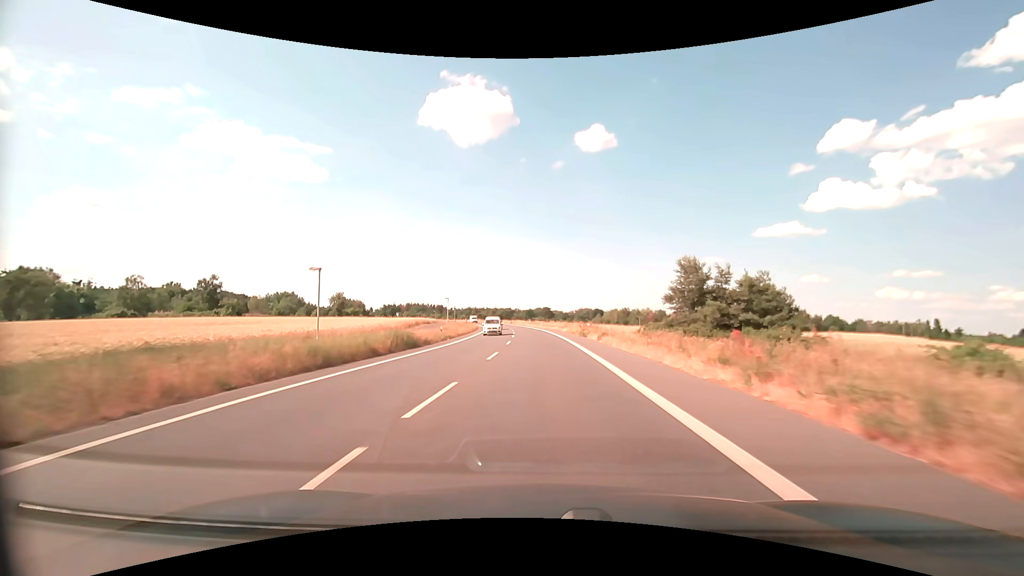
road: primary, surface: asphalt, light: Day
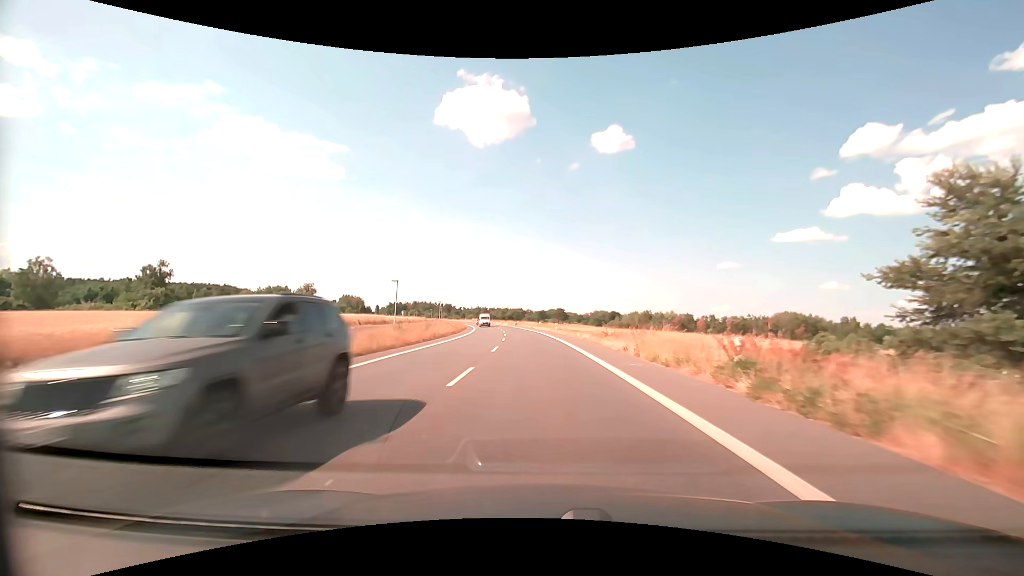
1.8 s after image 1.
(-0.3, +32.1) m; -1°
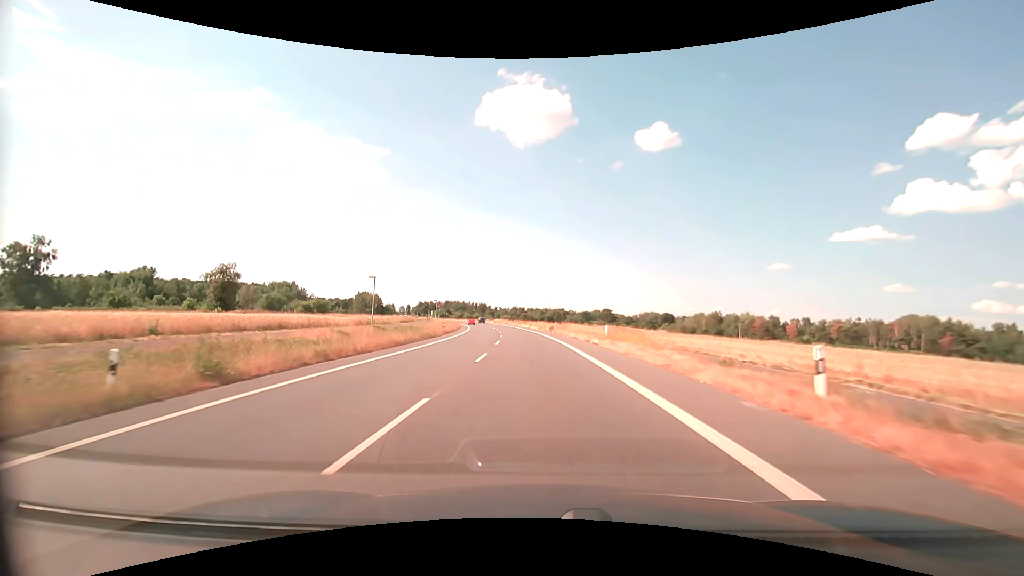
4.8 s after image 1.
(-1.9, +53.6) m; -5°
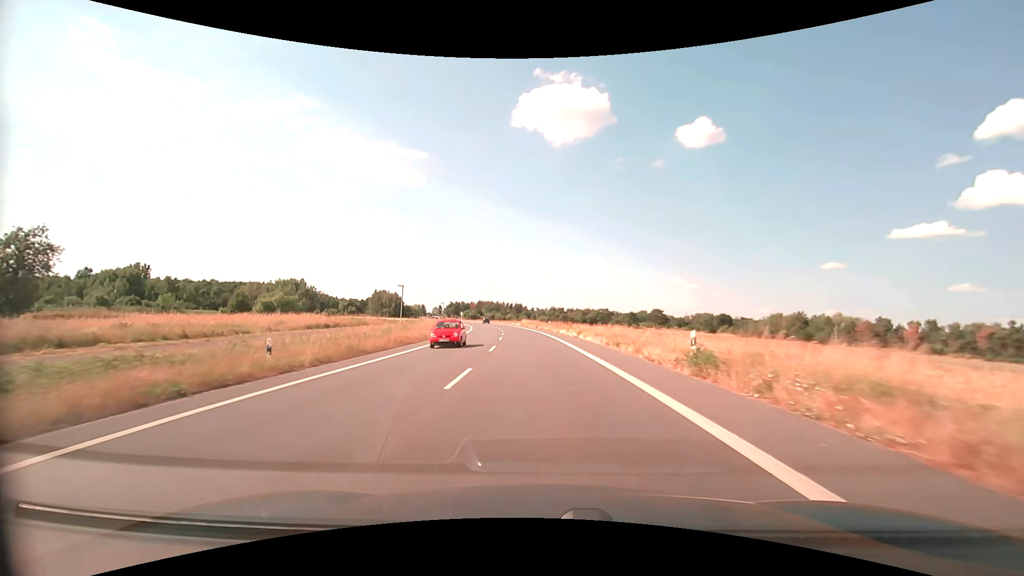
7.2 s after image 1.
(-1.7, +42.8) m; -4°
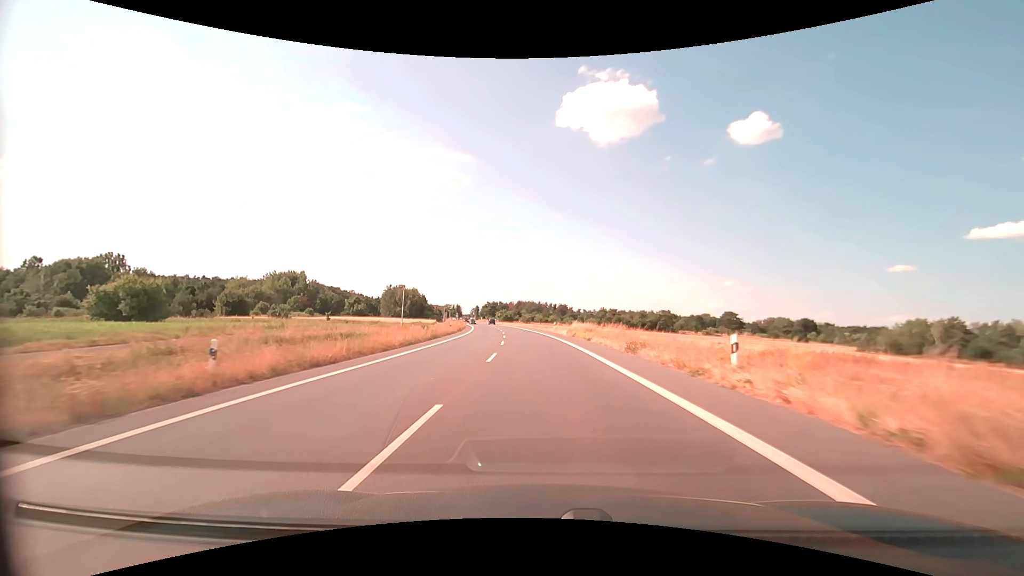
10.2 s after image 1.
(-2.8, +53.6) m; -5°
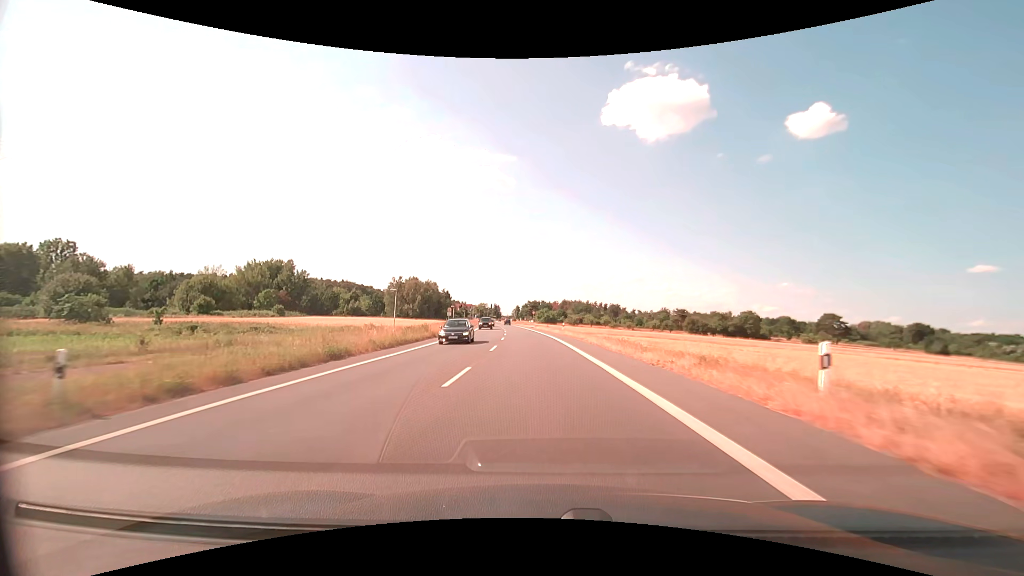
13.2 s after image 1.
(-2.1, +53.9) m; -5°
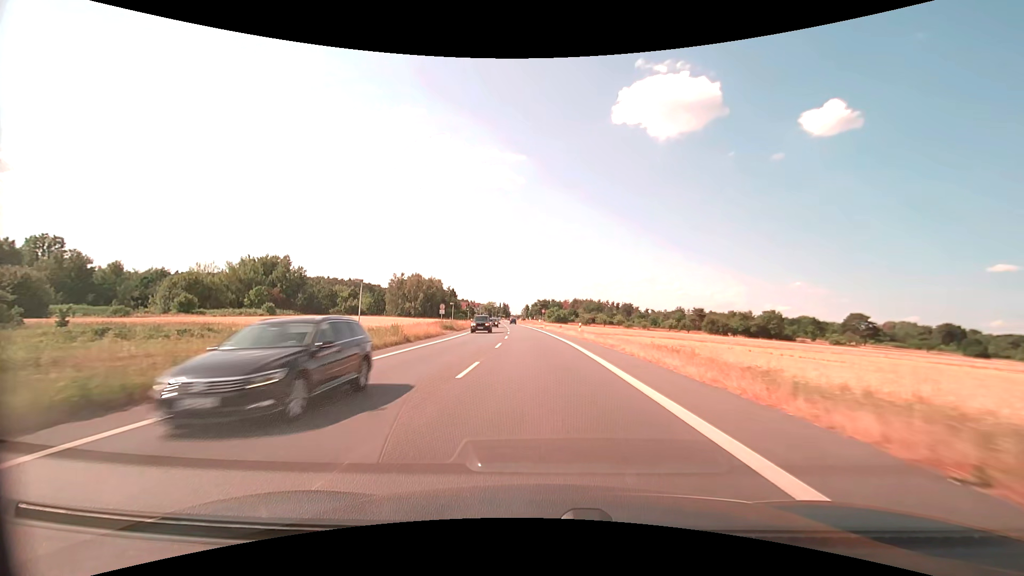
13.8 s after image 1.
(-0.1, +10.7) m; -1°
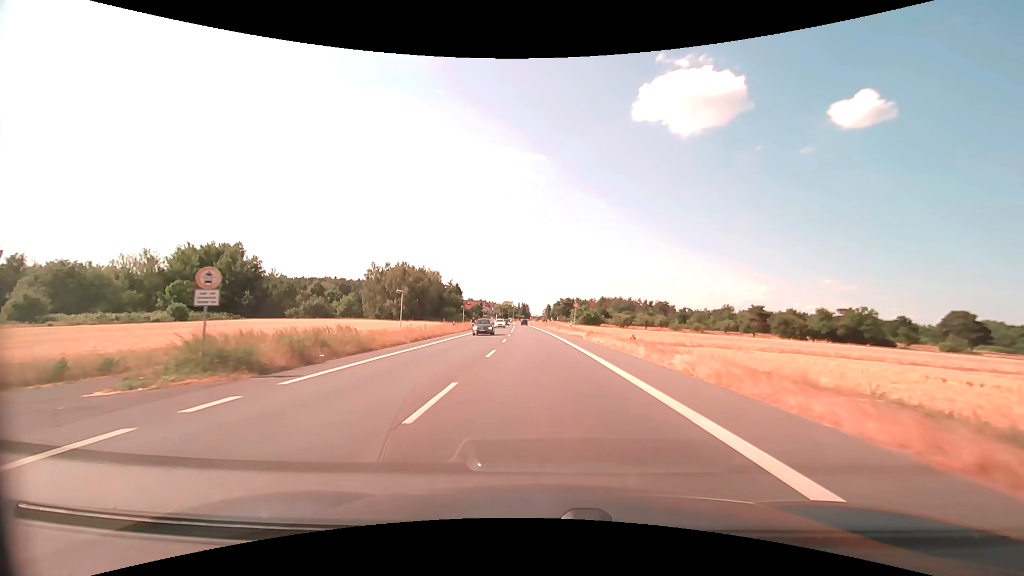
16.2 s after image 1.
(-1.1, +41.0) m; -2°
(0, +10) (0, +20) (0, +30) (-1, +40) (-1, +50) (-2, +60) (-2, +70) (-3, +80) (-3, +90) (-4, +100) m
